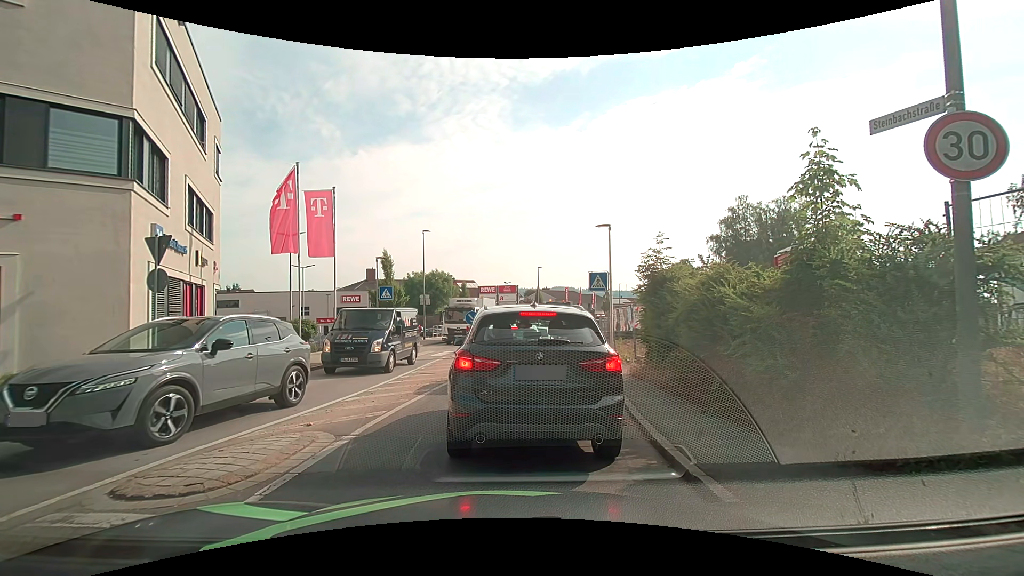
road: tertiary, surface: asphalt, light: Day
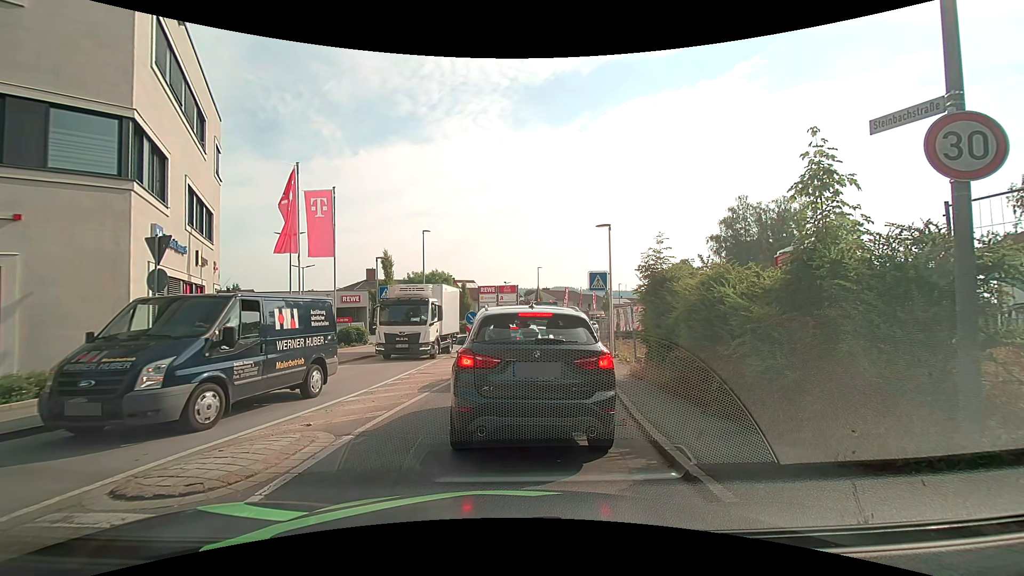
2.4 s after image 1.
(0.0, 0.0) m; 0°
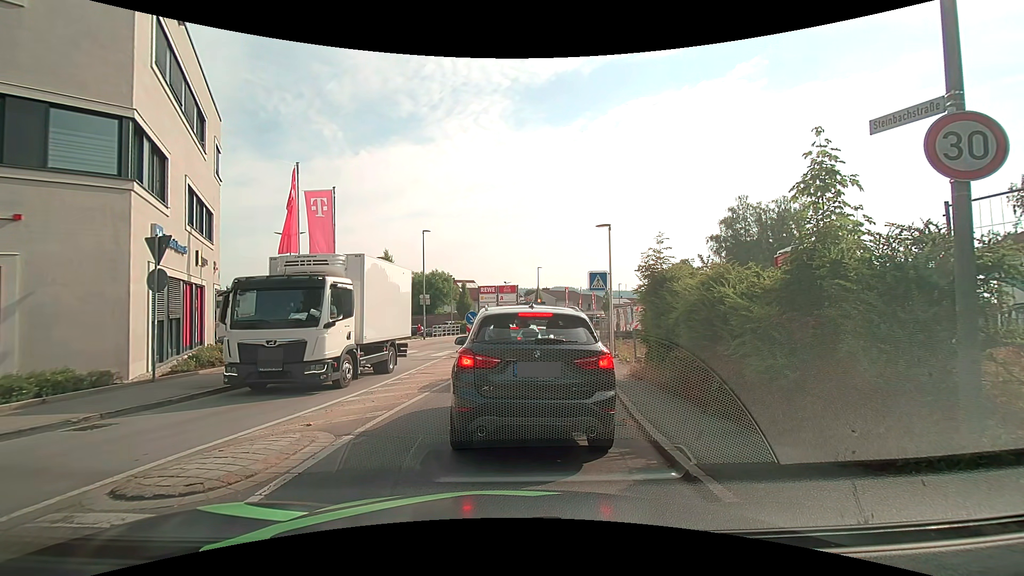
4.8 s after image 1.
(0.0, 0.0) m; 0°
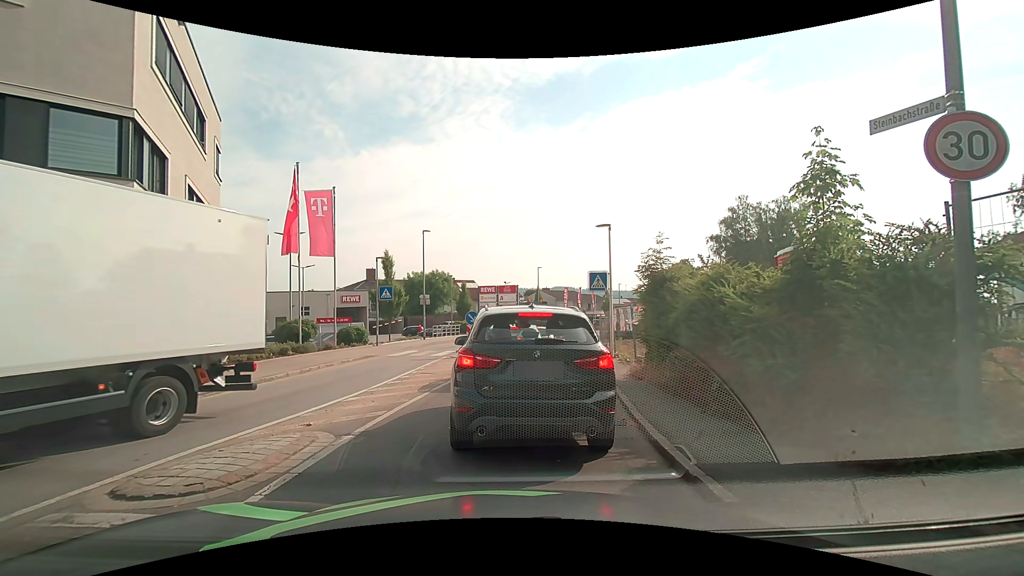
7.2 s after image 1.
(0.0, 0.0) m; 0°
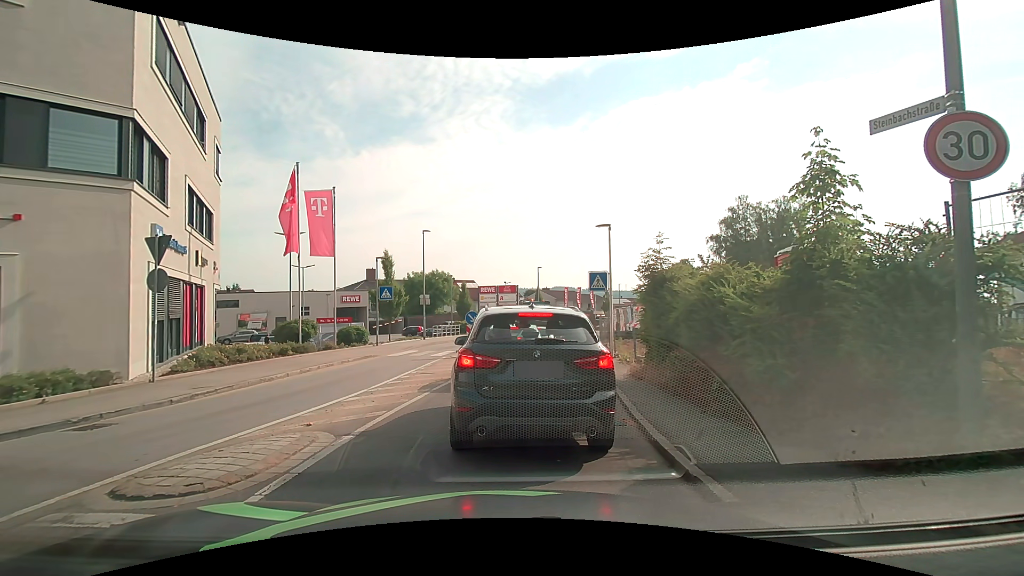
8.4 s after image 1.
(0.0, 0.0) m; 0°
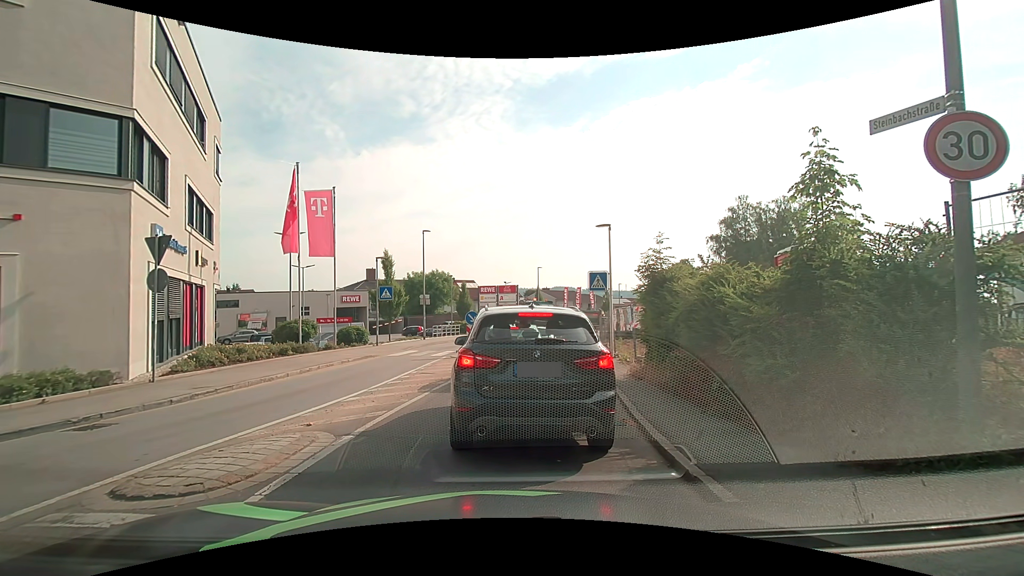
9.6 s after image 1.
(0.0, 0.0) m; 0°
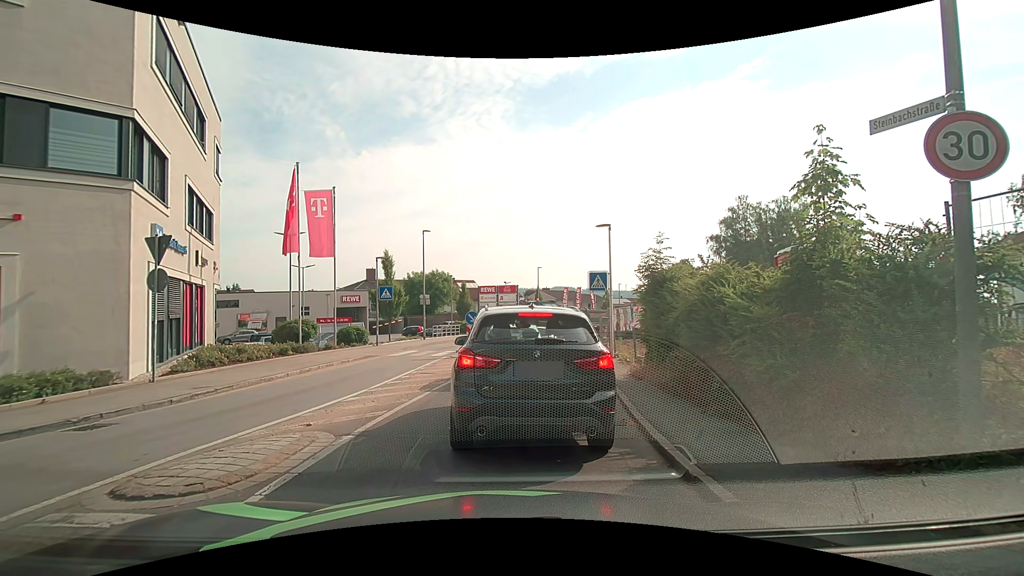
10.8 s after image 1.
(0.0, 0.0) m; 0°
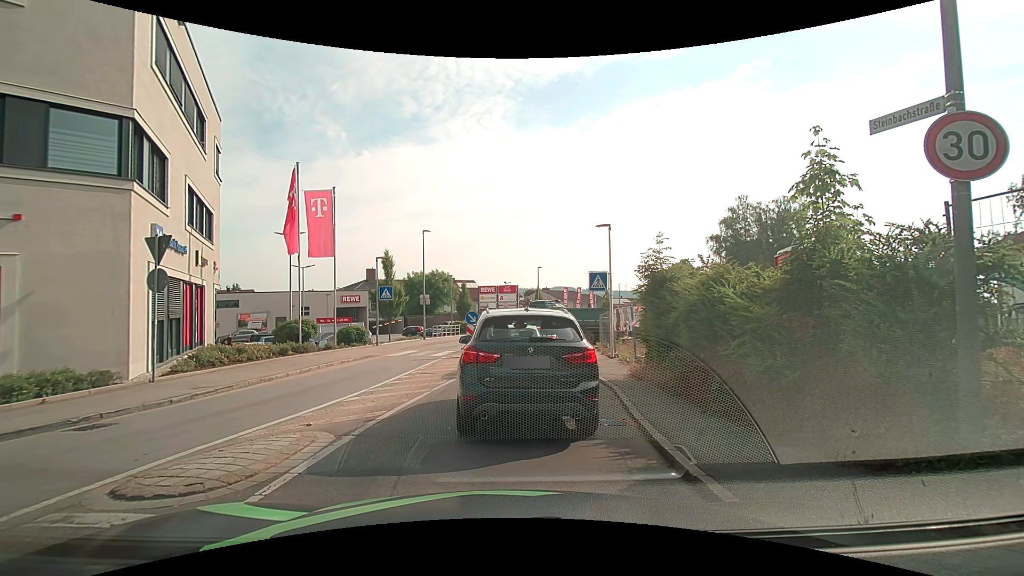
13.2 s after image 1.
(0.0, 0.0) m; 0°
(0, +10) (+1, +20) (+1, +30) (+3, +40) (+4, +50) (+7, +59) (+11, +68) (+17, +77) (+23, +84) (+29, +92) m
